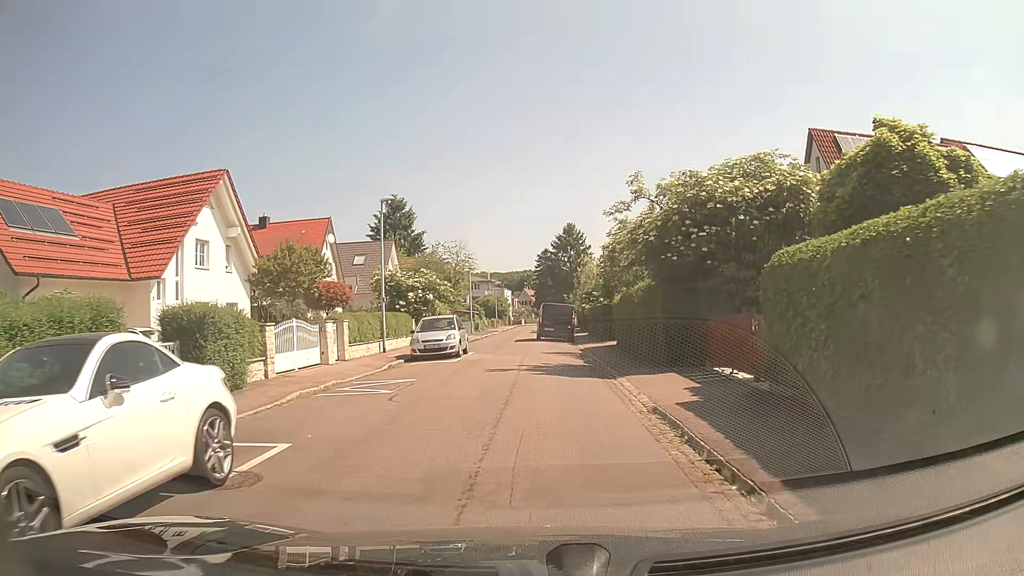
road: residential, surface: asphalt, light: Day
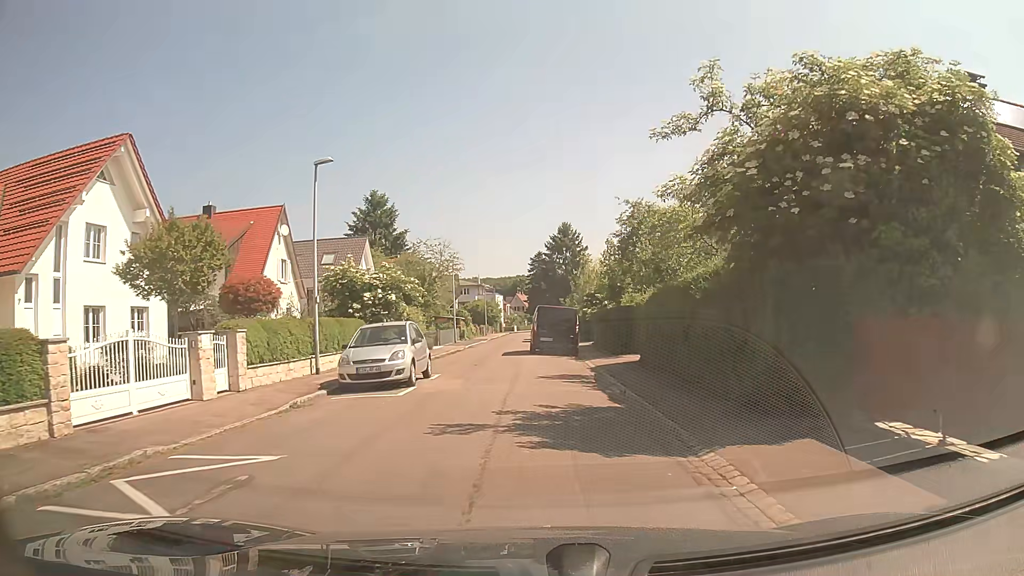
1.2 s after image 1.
(0.0, +7.9) m; 0°
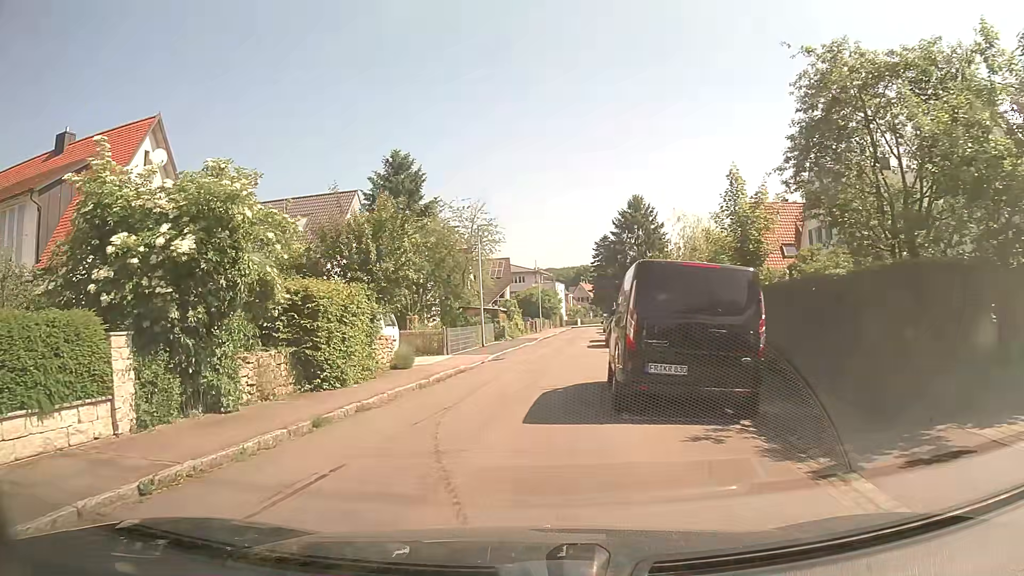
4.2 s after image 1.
(-0.1, +18.6) m; -5°
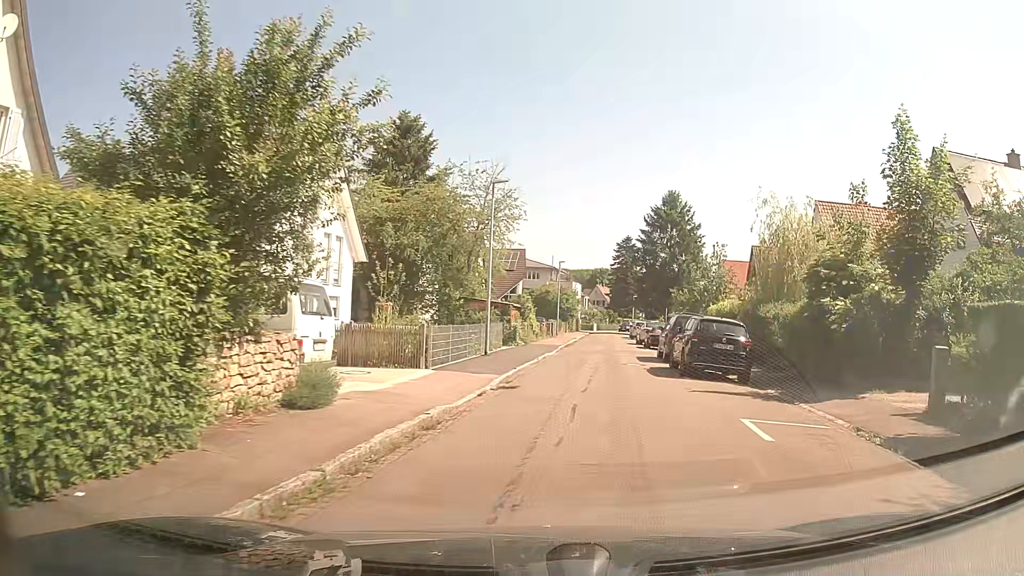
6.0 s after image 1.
(-0.7, +10.3) m; -1°
(+1, +10) (+2, +20) (+3, +30) (+4, +40) (+6, +50) (+7, +60) (+9, +69) (+12, +79) (+14, +89) (+17, +98) m
